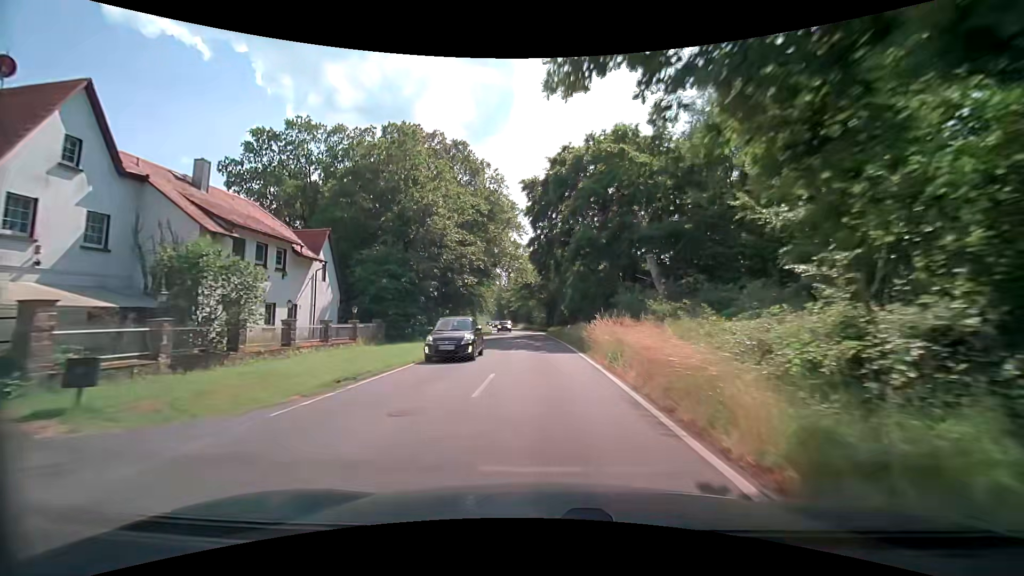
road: secondary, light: Day
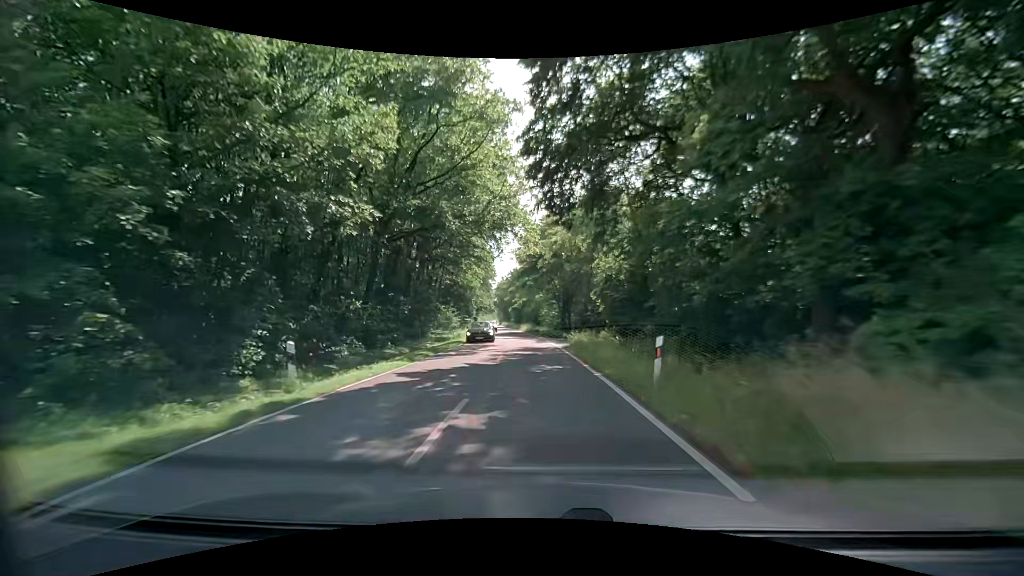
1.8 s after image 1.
(0.0, +27.9) m; -1°
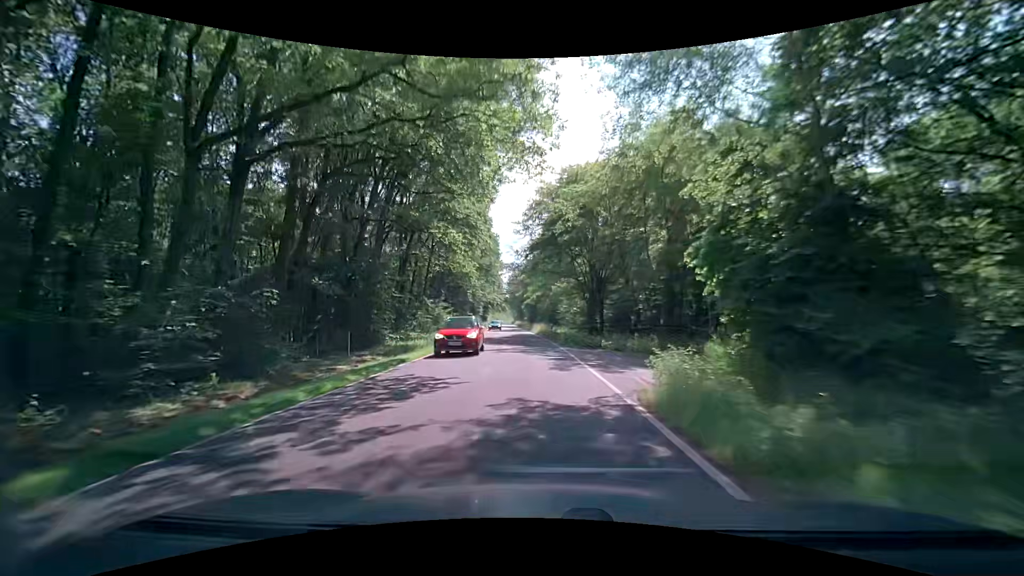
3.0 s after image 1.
(-0.2, +18.6) m; -2°
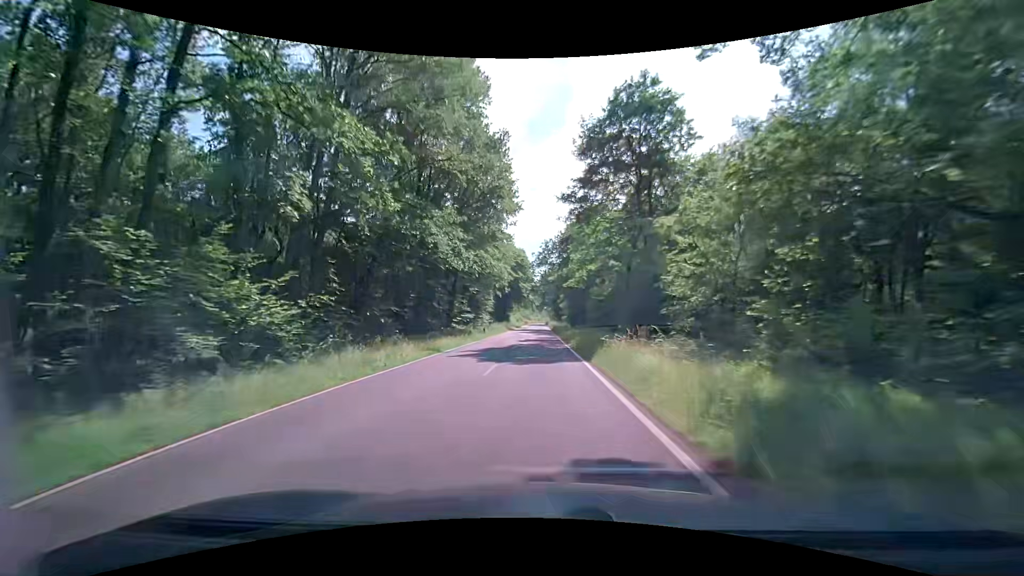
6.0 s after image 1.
(-1.8, +46.8) m; -5°
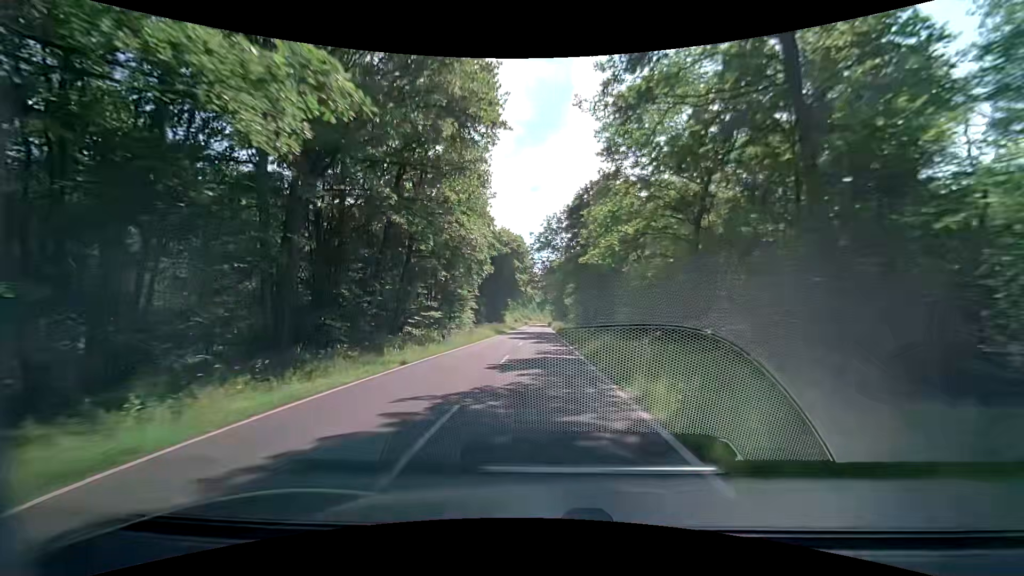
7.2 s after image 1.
(+0.3, +19.7) m; 0°
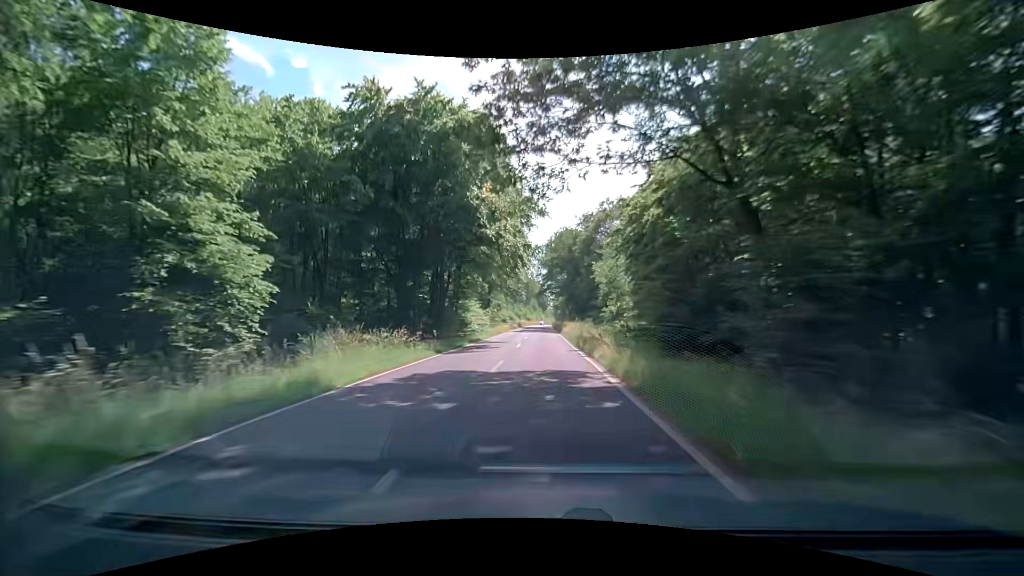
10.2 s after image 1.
(+0.4, +51.5) m; +1°
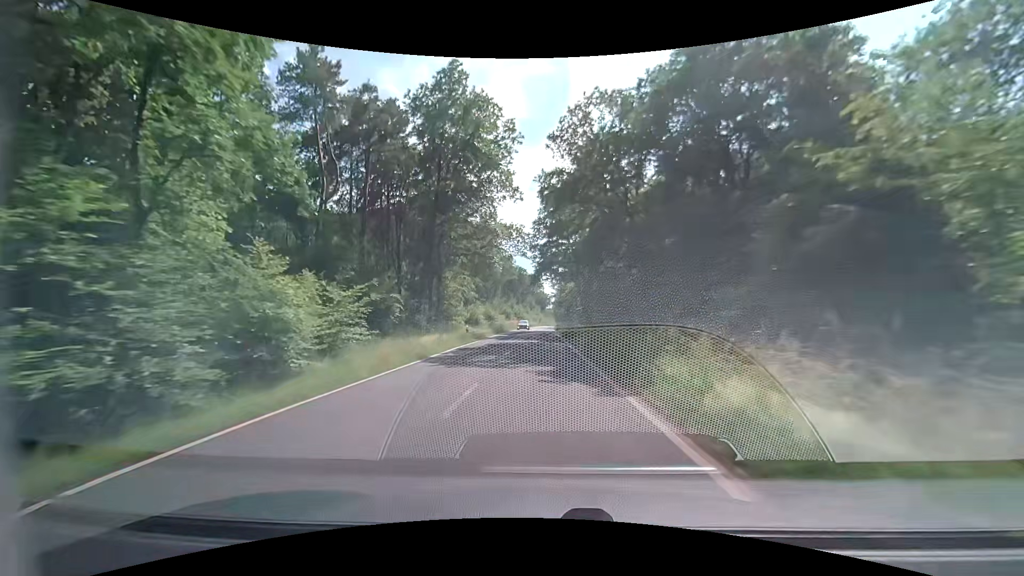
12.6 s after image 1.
(-0.2, +42.2) m; 0°
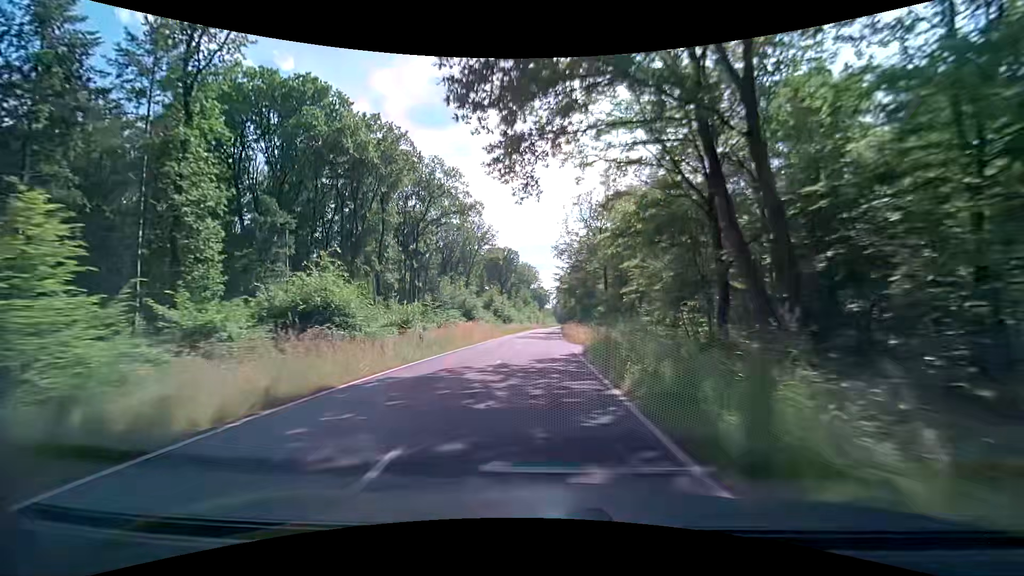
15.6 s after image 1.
(-0.2, +53.3) m; 0°
(0, +10) (0, +20) (0, +30) (0, +40) (0, +50) (+1, +60) (+1, +70) (+1, +80) (+2, +90) (+2, +100) m
